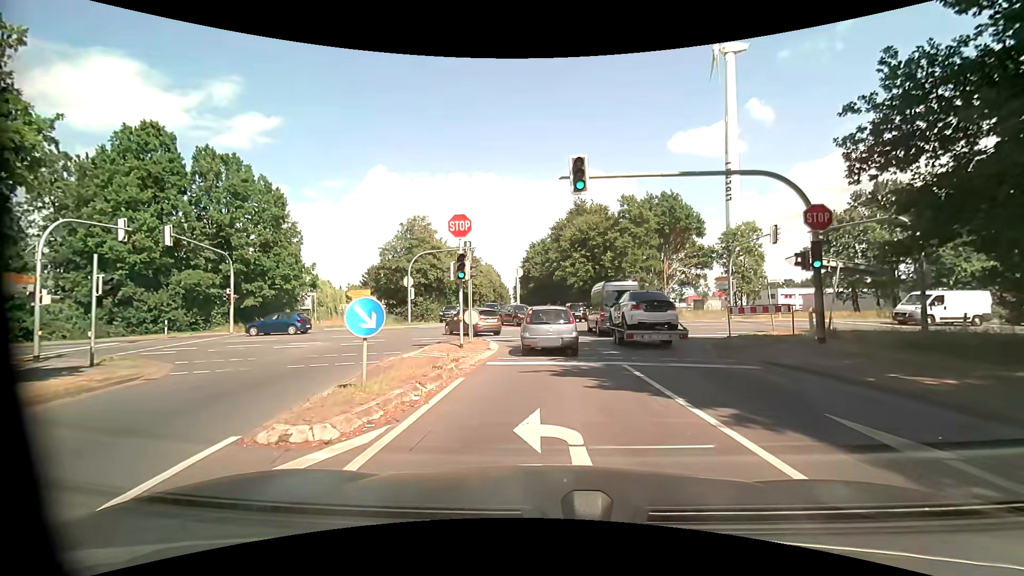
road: tertiary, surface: asphalt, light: Day
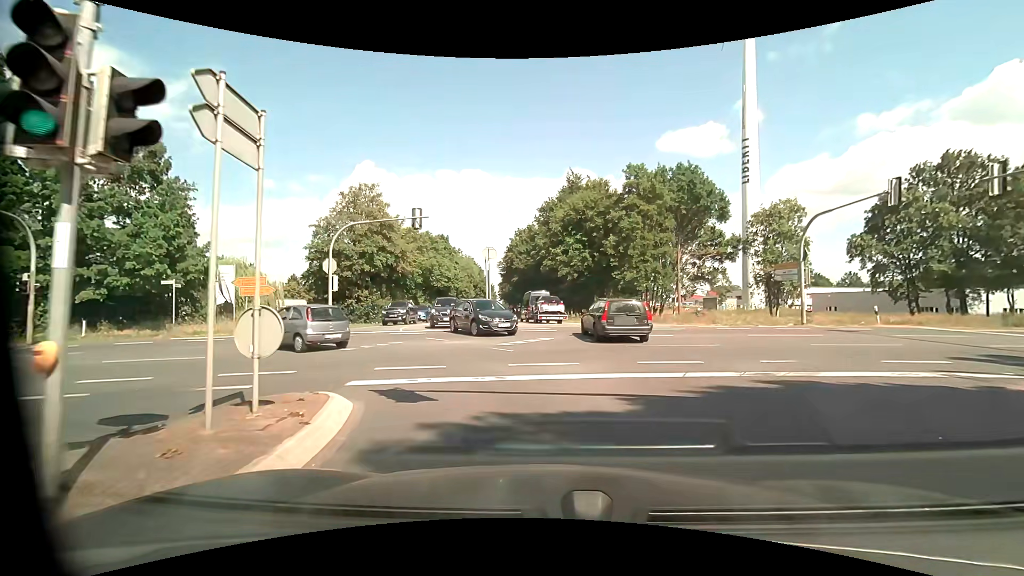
(+0.7, +14.3) m; +4°
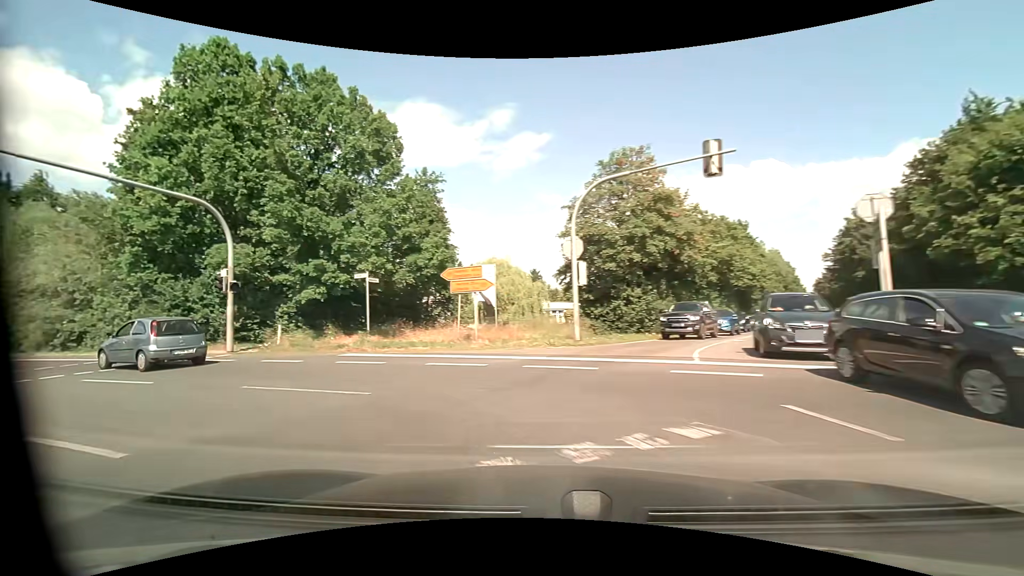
(-3.0, +12.7) m; -33°
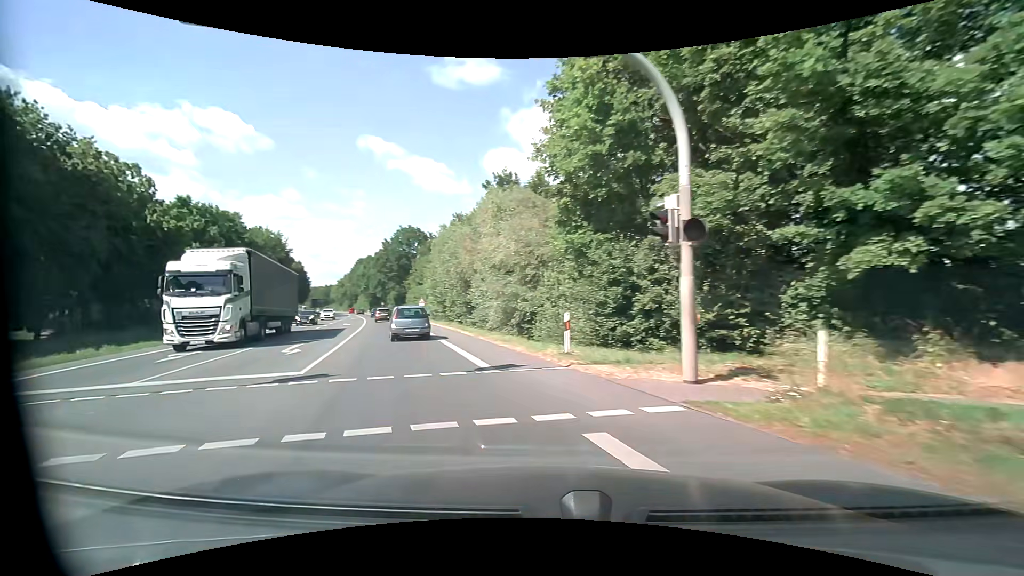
(-6.0, +12.5) m; -52°
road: primary
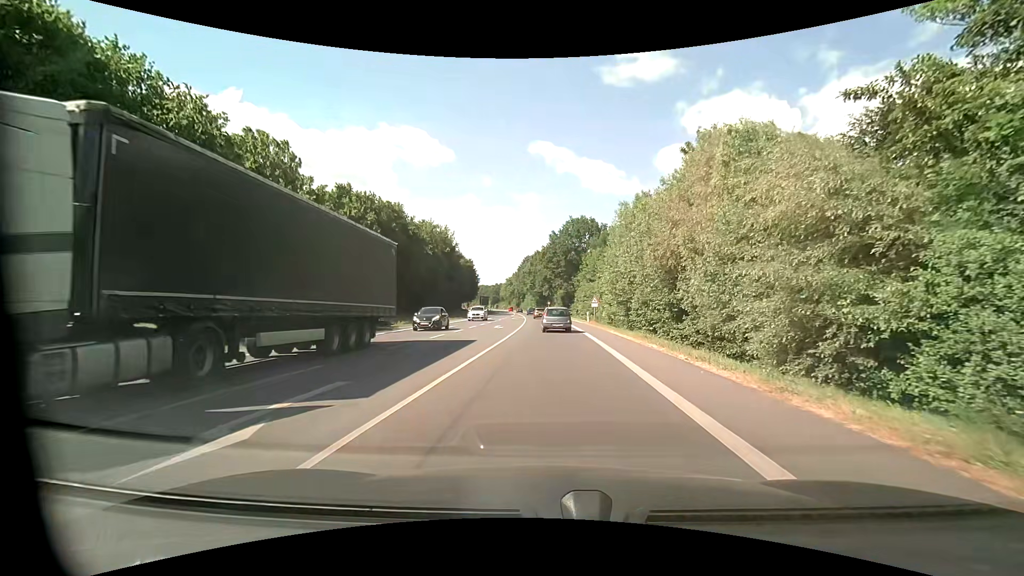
(-3.2, +12.9) m; -19°
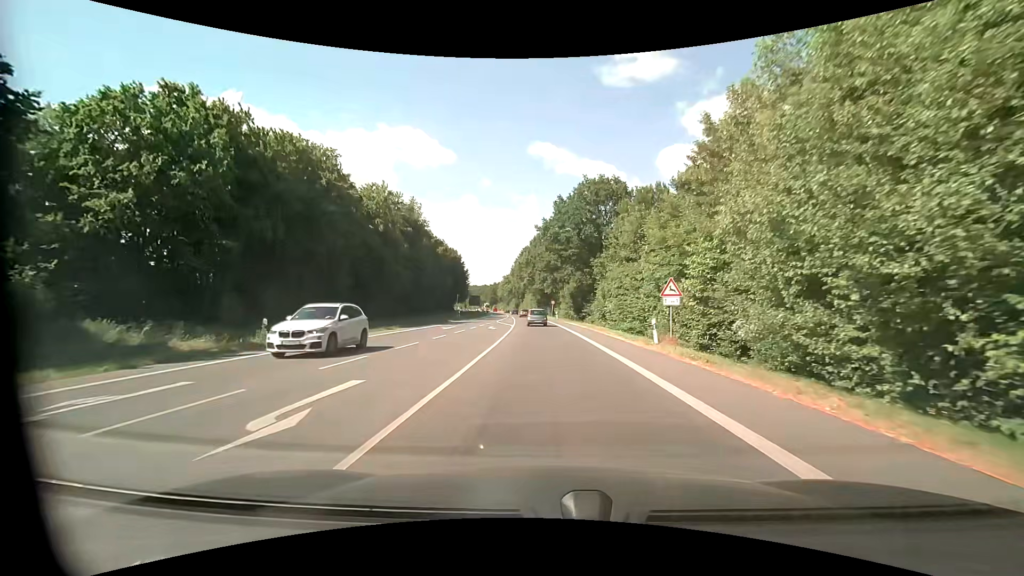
(+0.3, +30.2) m; 0°
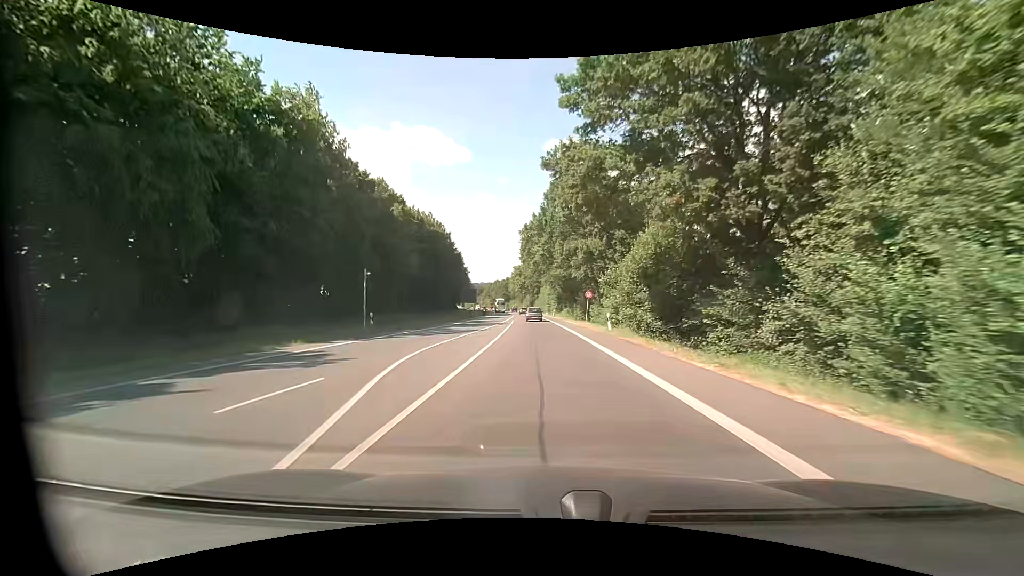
(-0.7, +42.0) m; -2°
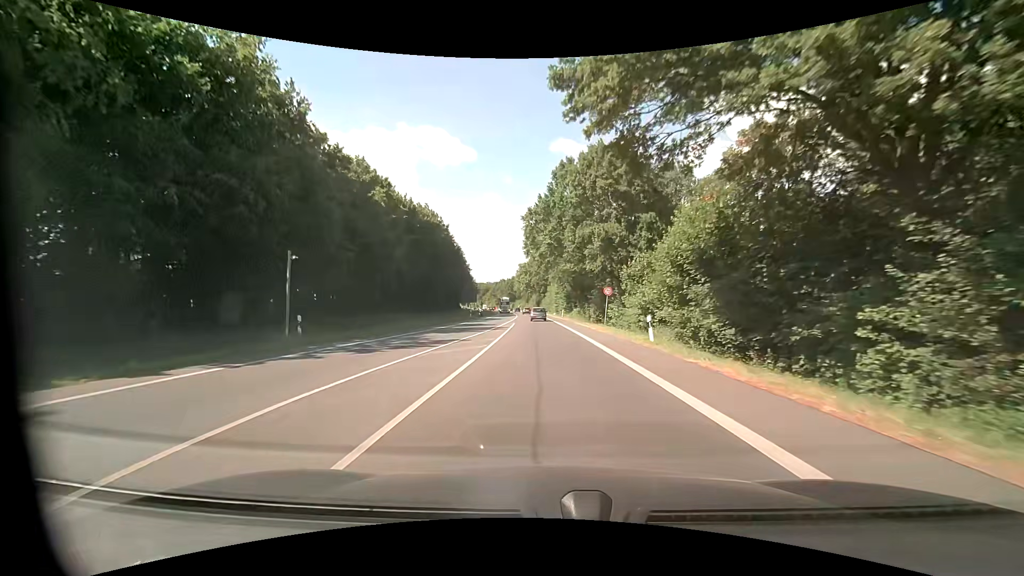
(0.0, +9.5) m; 0°
(0, +10) (0, +20) (-1, +30) (-1, +40) (-1, +50) (-2, +60) (-2, +70) (-3, +80) (-3, +90) (-4, +100) m
